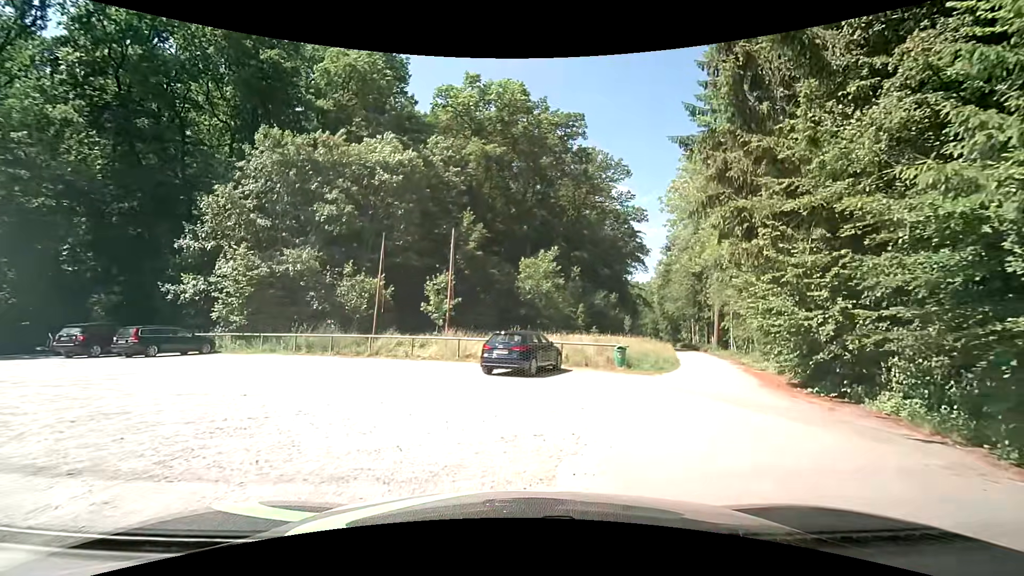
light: Day
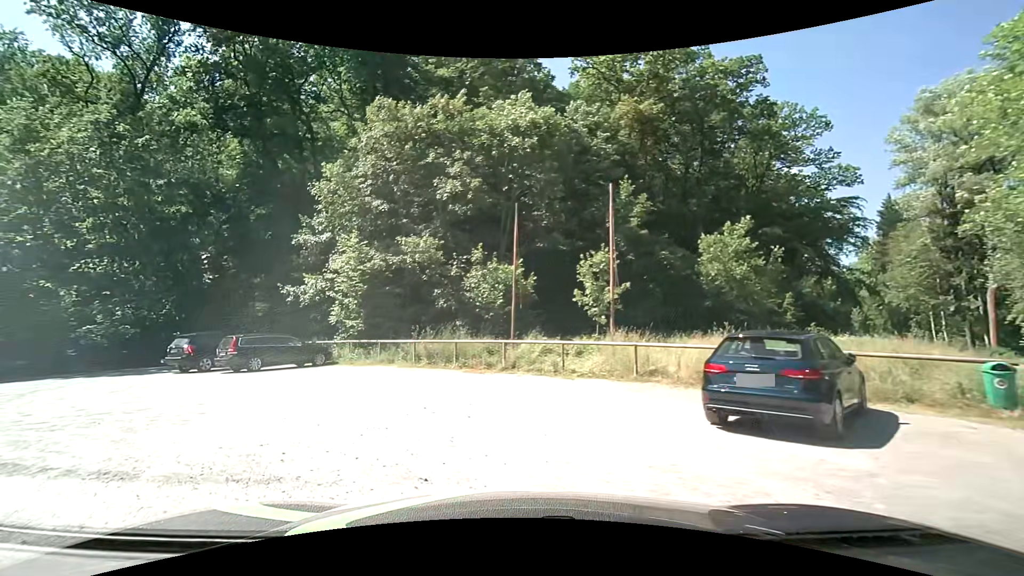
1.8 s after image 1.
(-0.7, +8.3) m; -16°
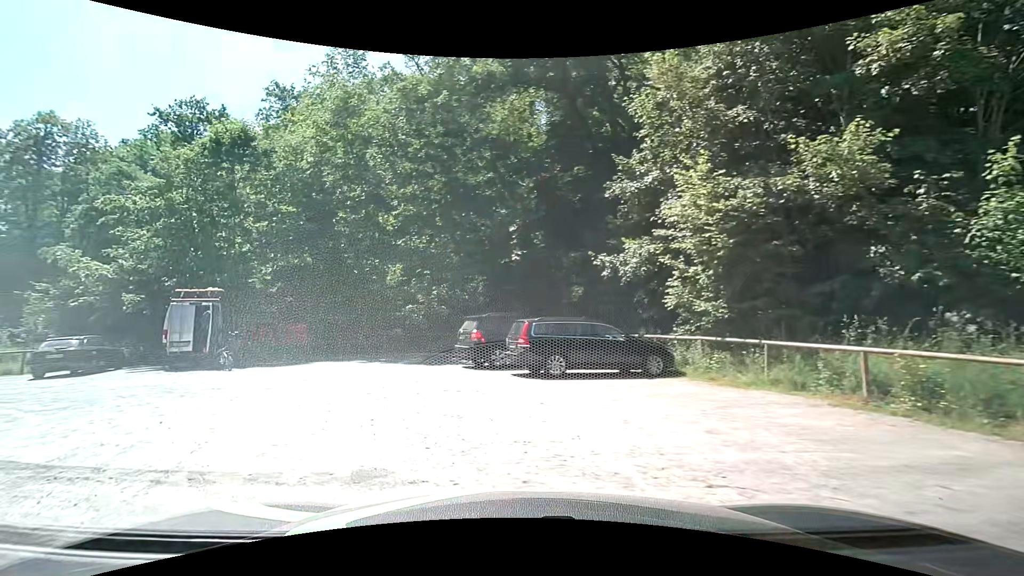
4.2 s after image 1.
(-3.1, +9.6) m; -34°
